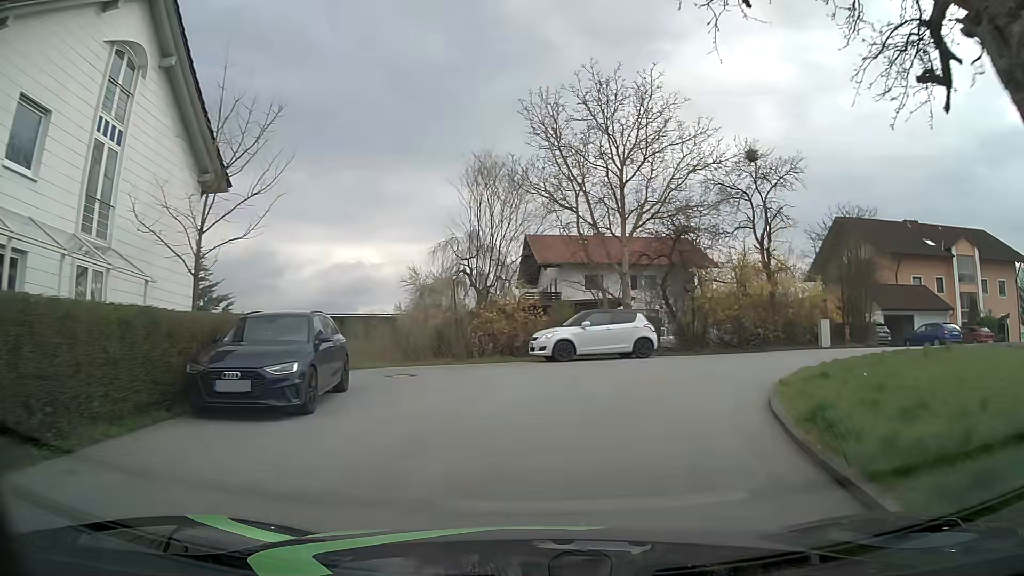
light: Day
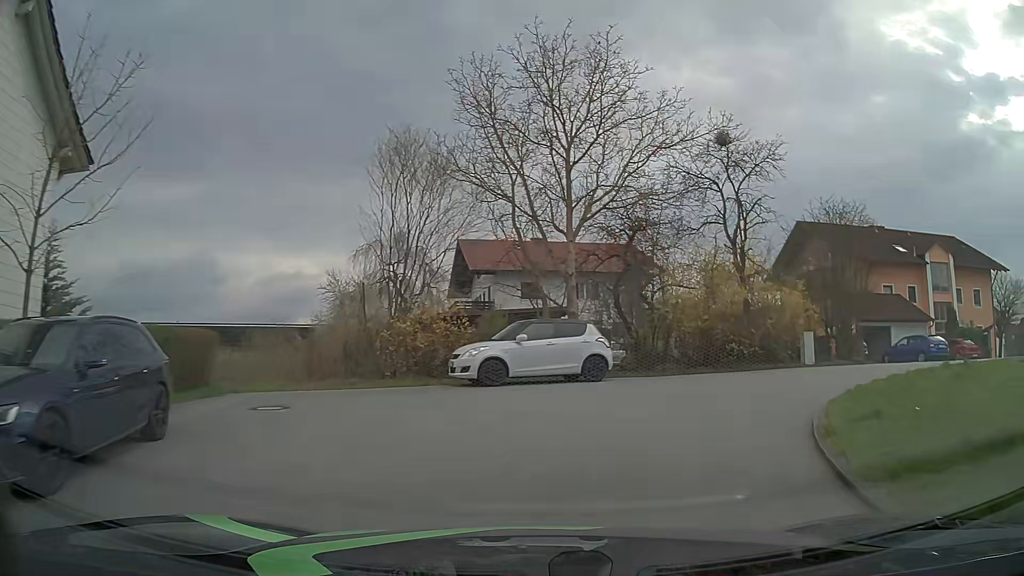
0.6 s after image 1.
(+0.2, +4.4) m; +4°
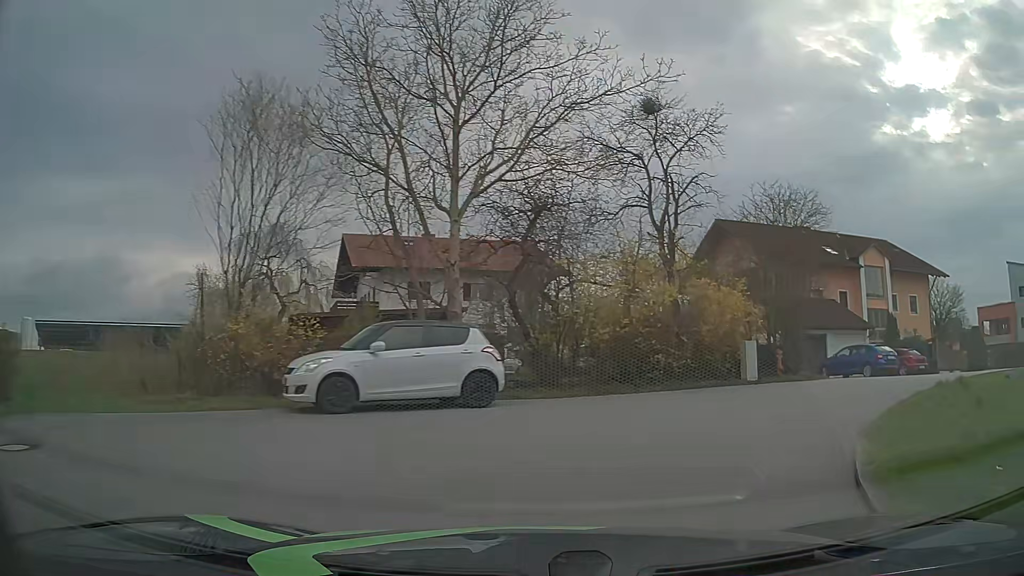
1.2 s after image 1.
(+0.3, +4.3) m; +8°
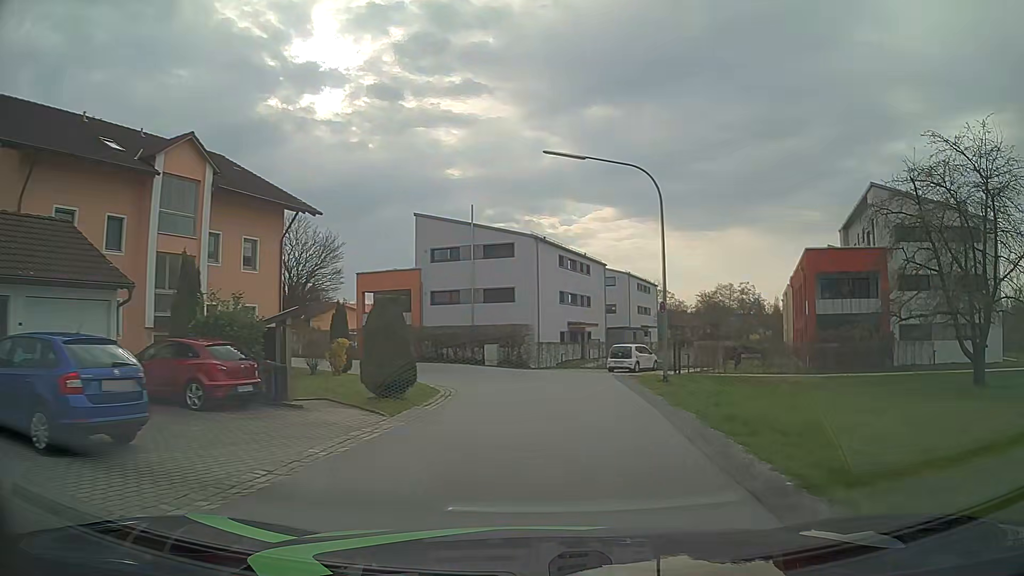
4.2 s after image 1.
(+10.9, +17.8) m; +58°
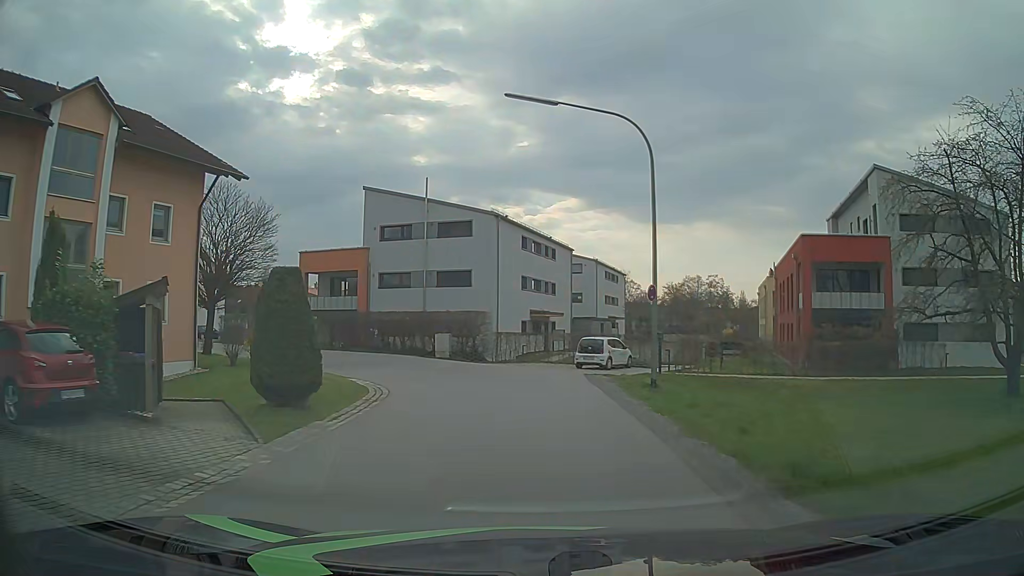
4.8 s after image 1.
(+0.2, +4.7) m; +4°
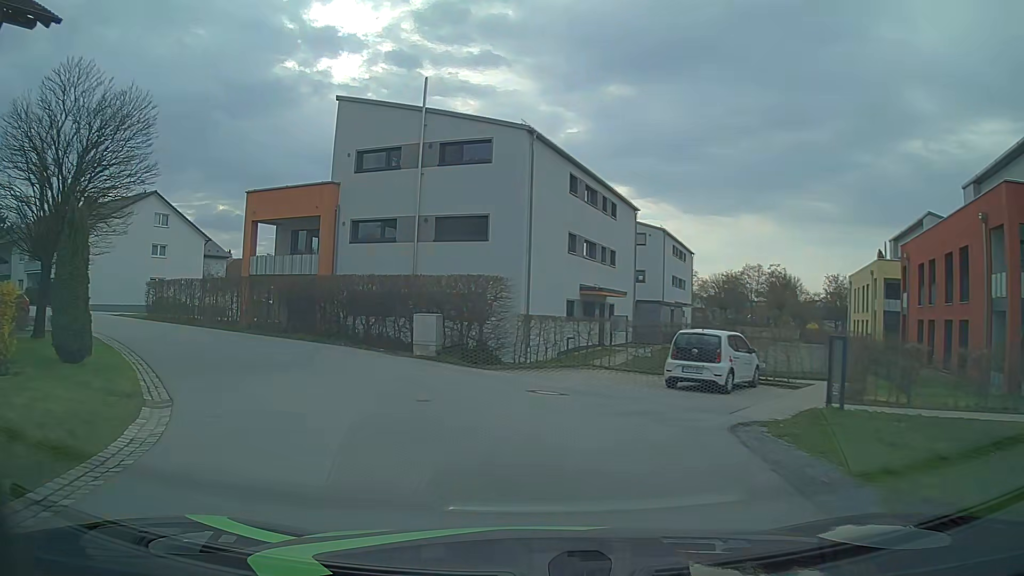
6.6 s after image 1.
(-0.1, +14.6) m; -3°
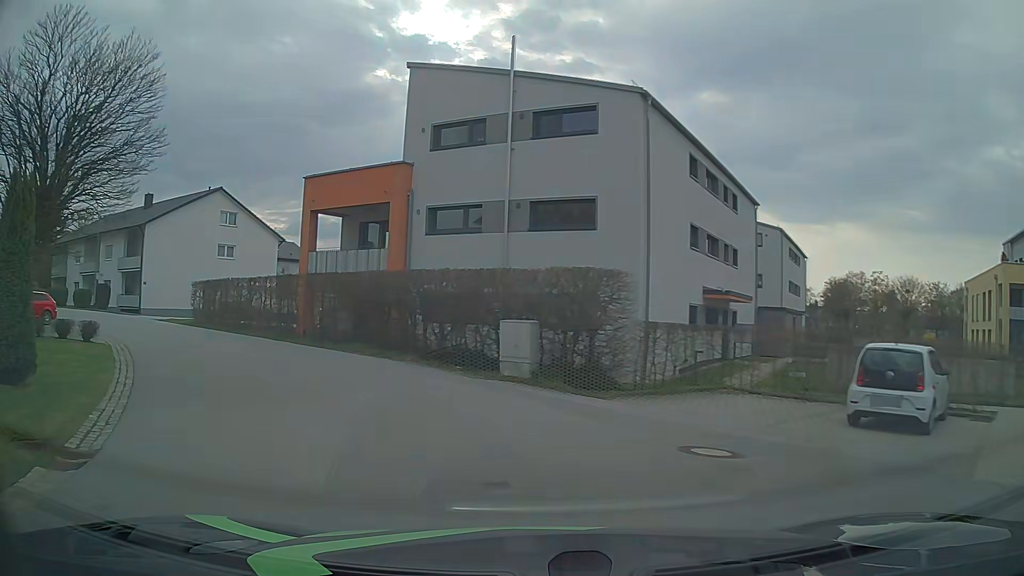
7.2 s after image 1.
(-0.3, +4.9) m; -8°
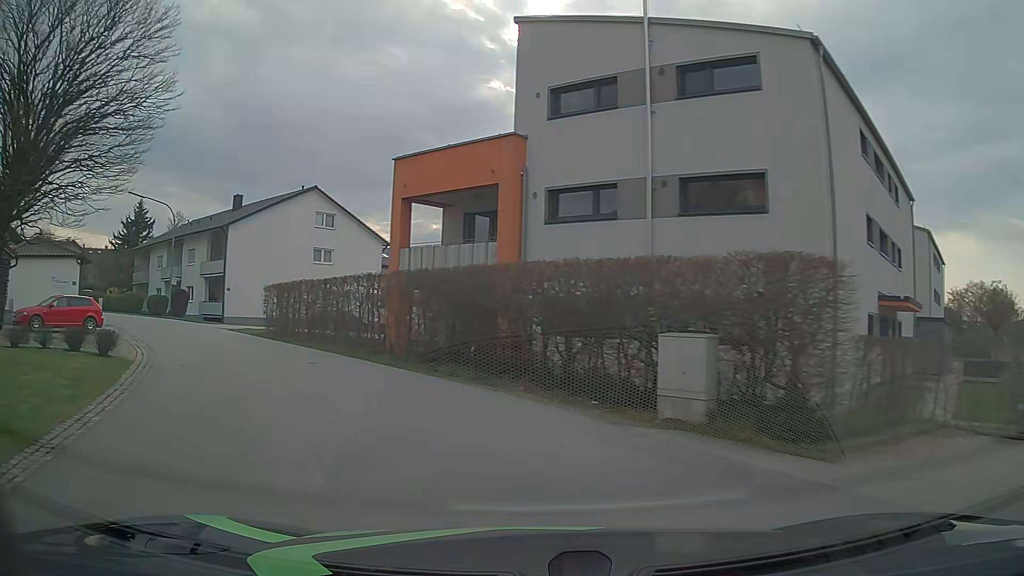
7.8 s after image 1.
(-0.4, +4.9) m; -9°
(-2, +10) (-7, +18) (-14, +25) (-22, +32) (-30, +38) (-39, +43) (-47, +49) (-53, +57) (-55, +66) (-54, +76) m
